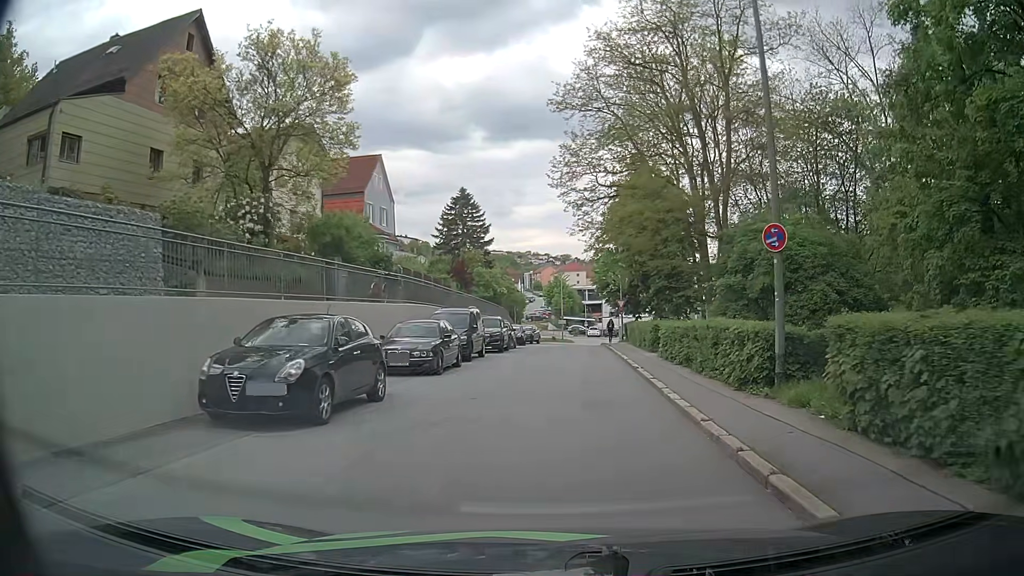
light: Day
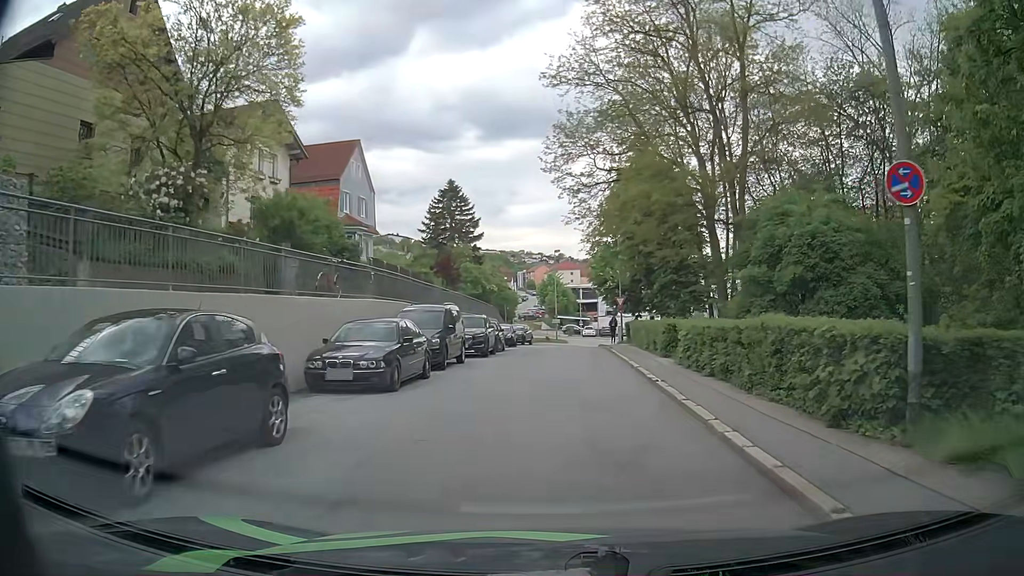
(+0.1, +4.3) m; +1°
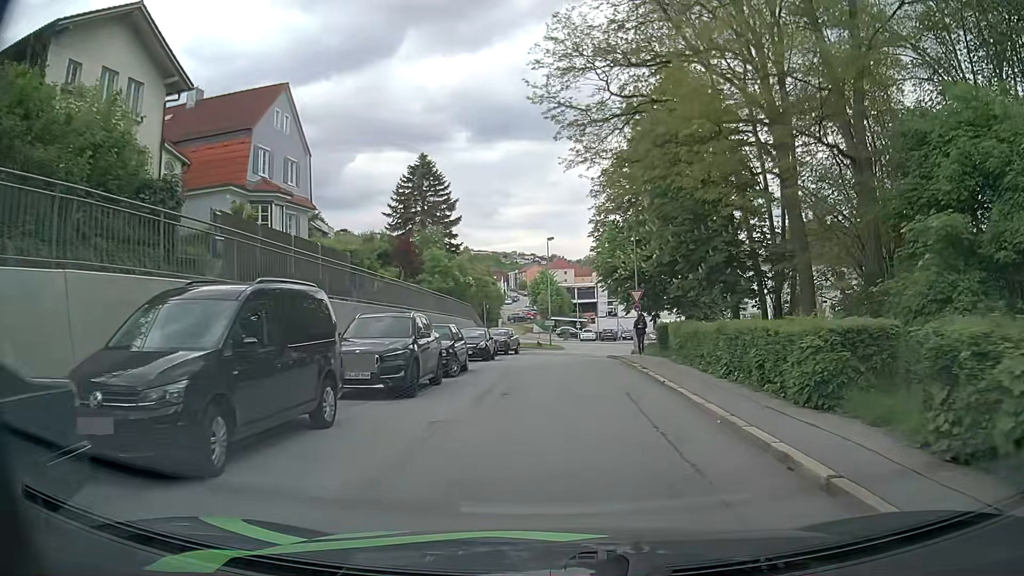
(+0.1, +12.8) m; +1°
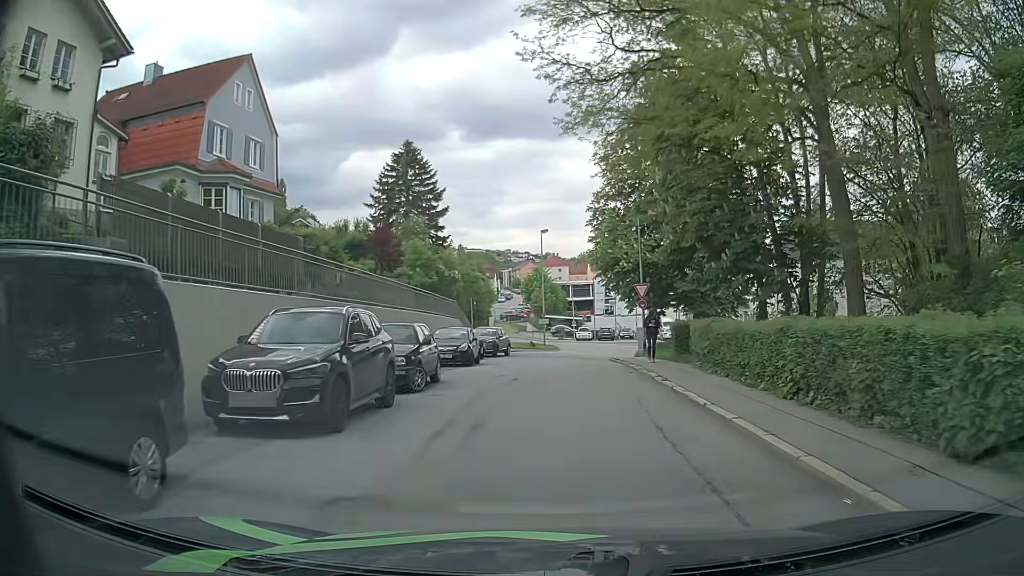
(0.0, +4.2) m; 0°
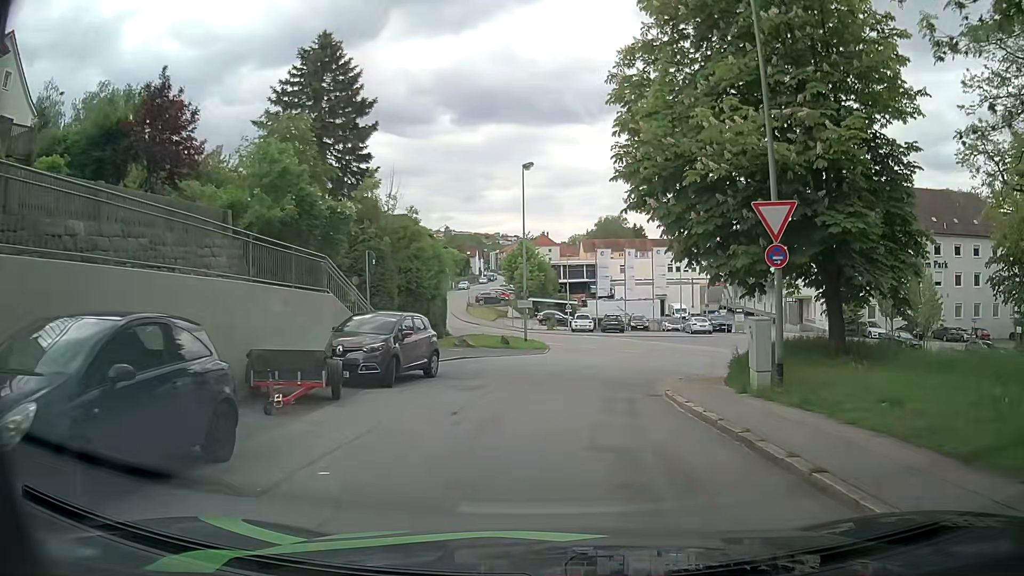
(+0.3, +20.8) m; -1°
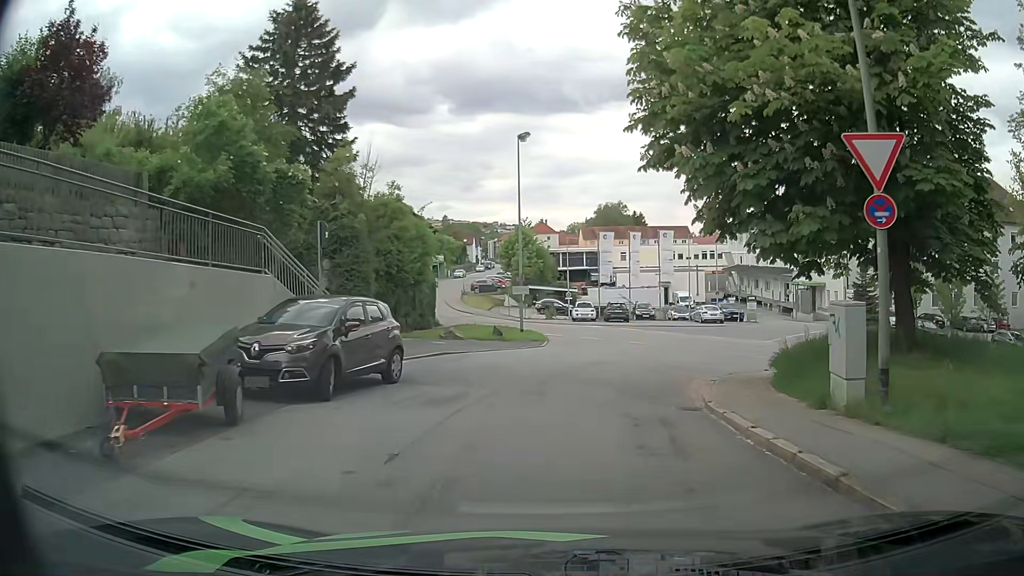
(+0.1, +4.0) m; +1°
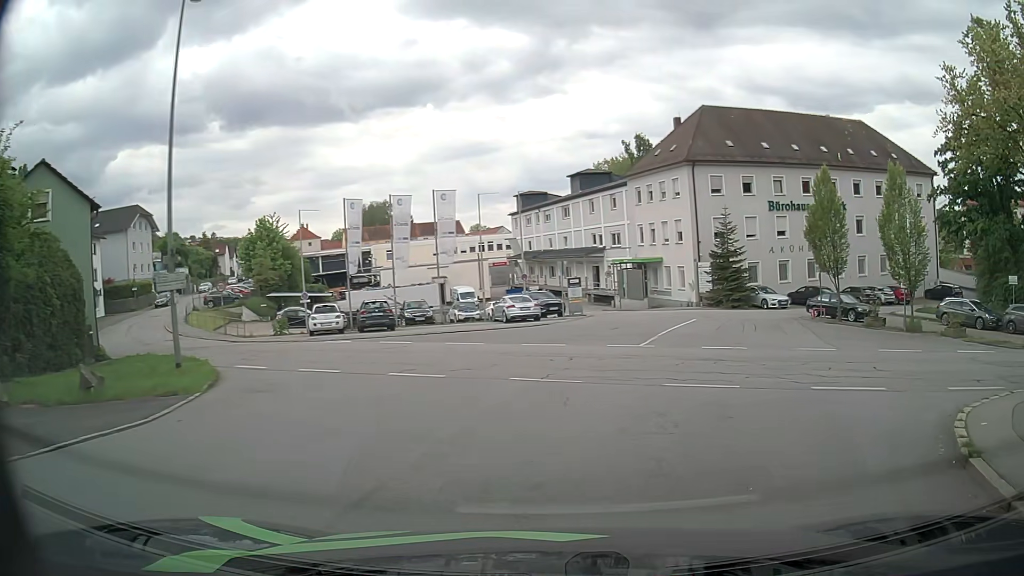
(+2.1, +17.6) m; +21°
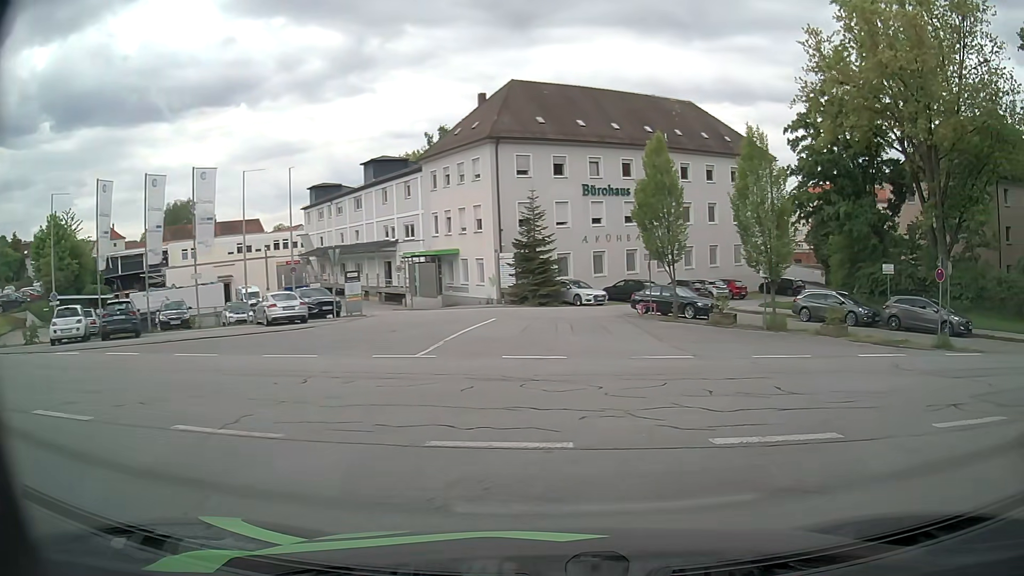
(+0.9, +6.1) m; +17°
